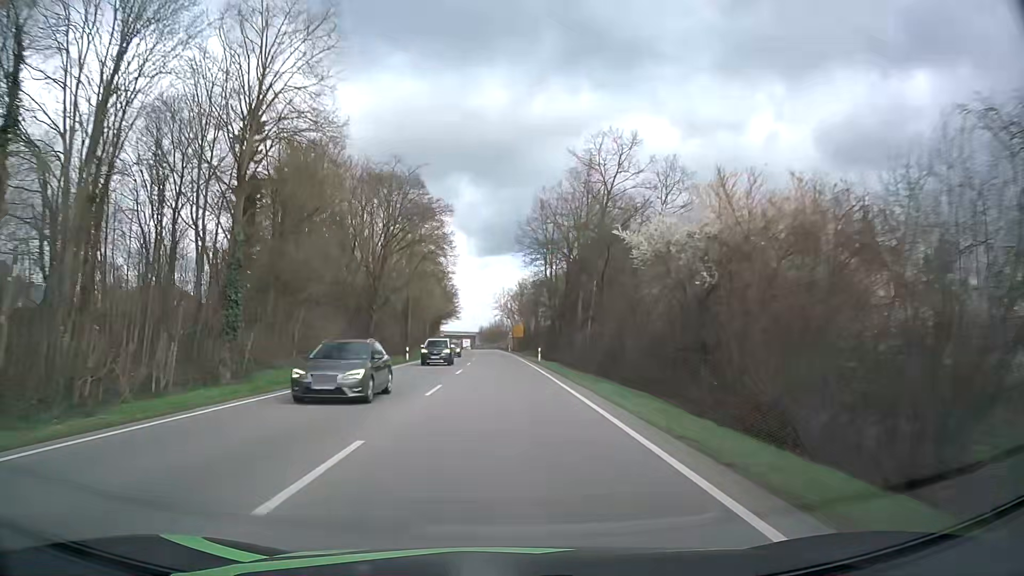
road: primary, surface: asphalt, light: Day
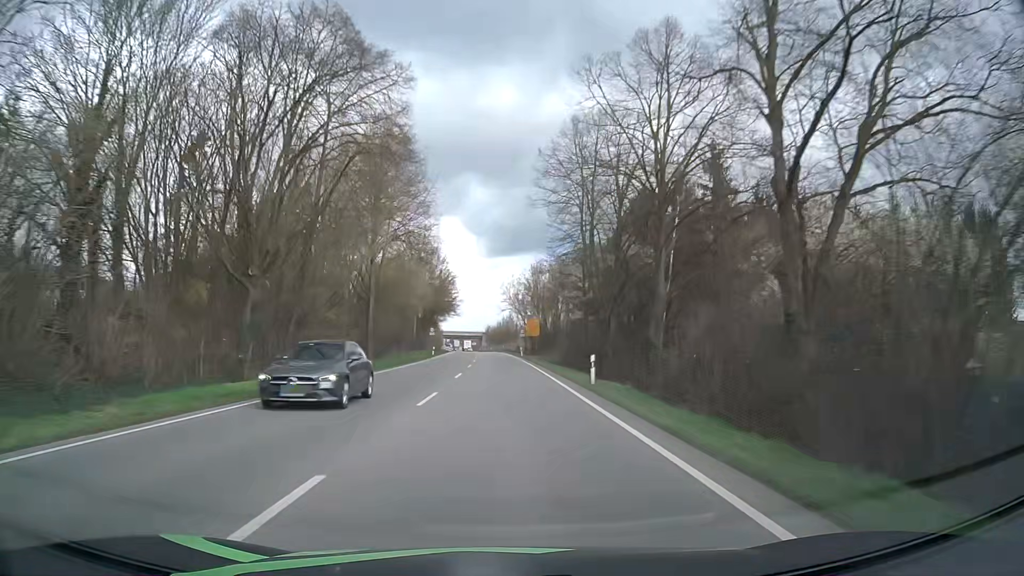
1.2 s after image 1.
(-0.1, +26.2) m; 0°
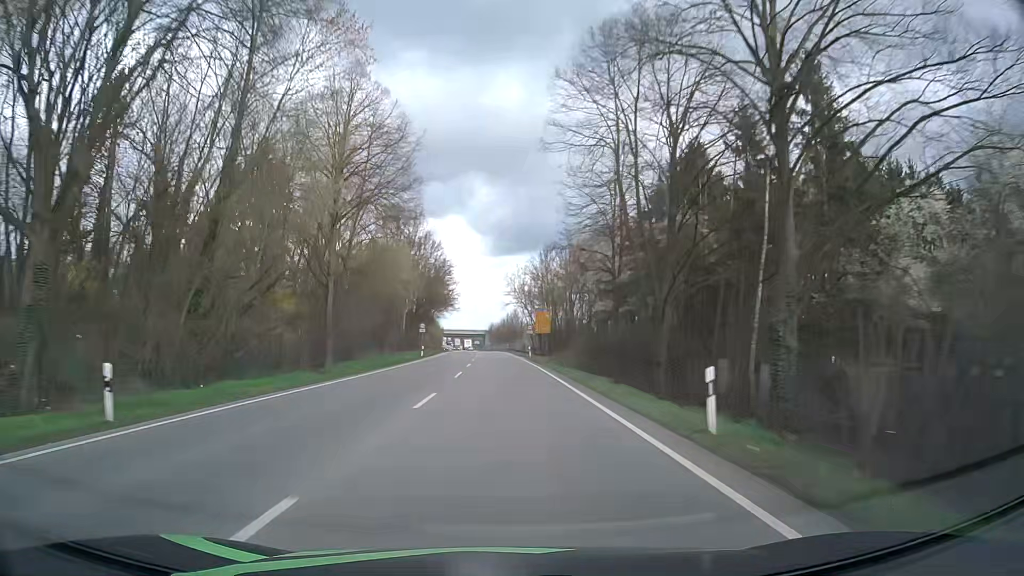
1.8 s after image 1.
(-0.1, +13.0) m; 0°
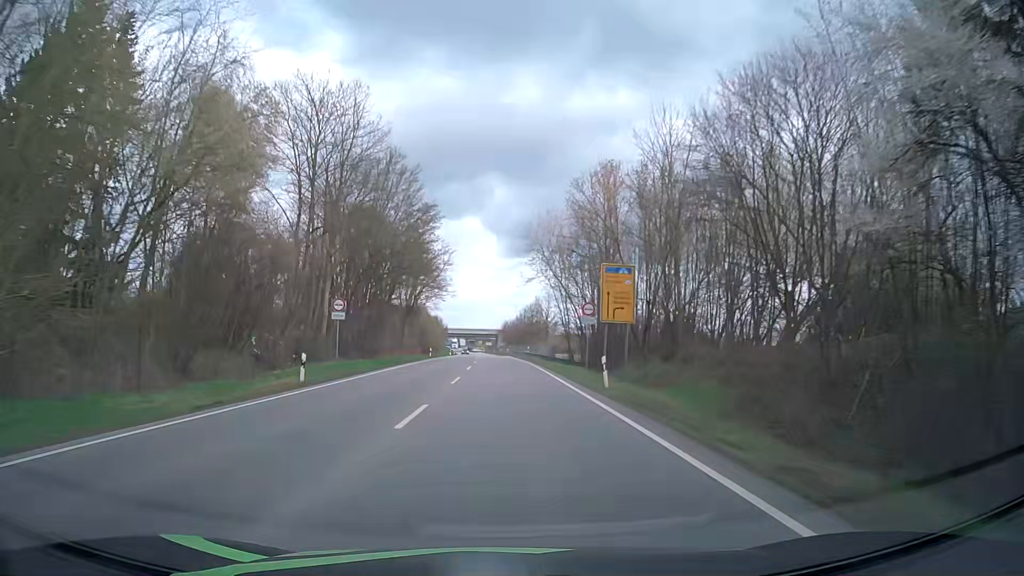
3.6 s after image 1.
(-0.6, +38.8) m; -1°
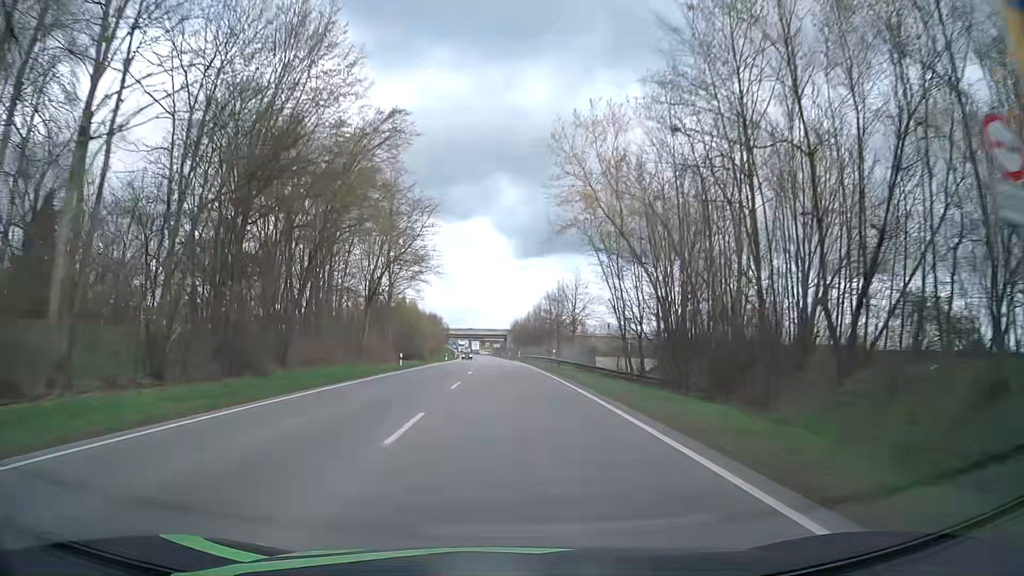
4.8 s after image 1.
(-0.2, +25.6) m; -1°
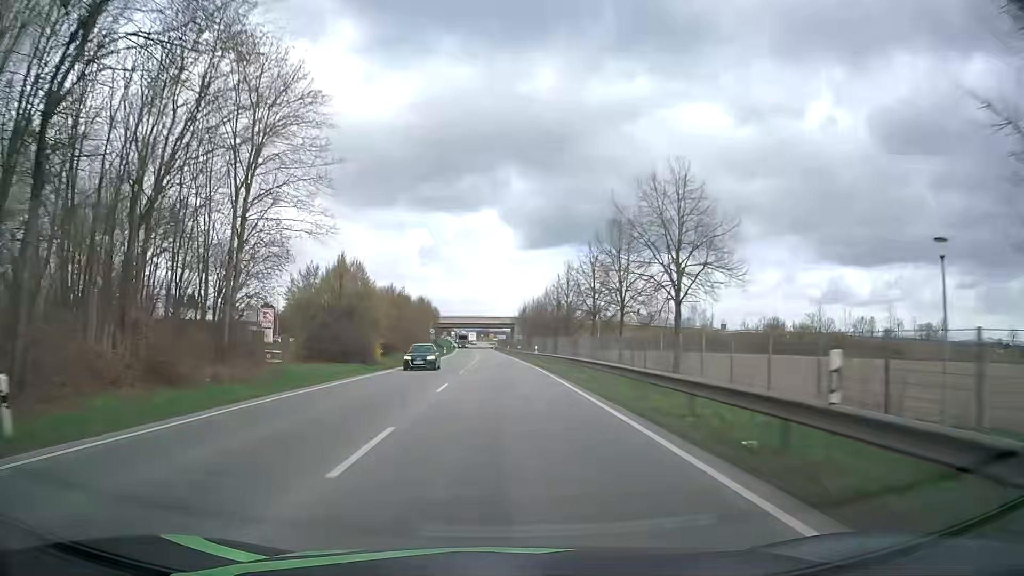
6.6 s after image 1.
(+0.1, +38.3) m; 0°
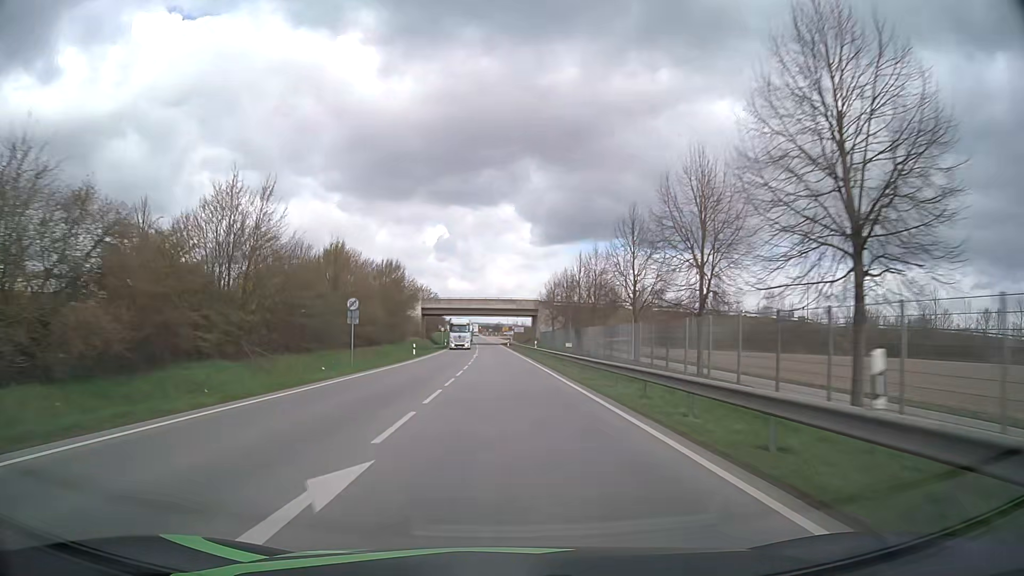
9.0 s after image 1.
(-0.9, +51.7) m; -1°
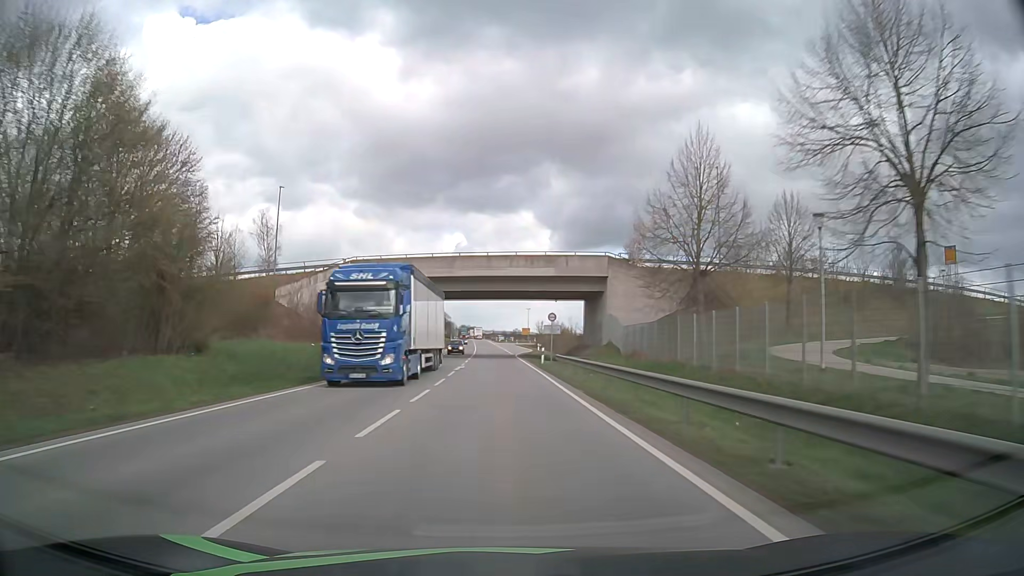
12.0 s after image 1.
(-0.8, +65.3) m; -1°
(0, +10) (0, +20) (0, +30) (0, +40) (-1, +50) (-1, +60) (-1, +70) (-1, +80) (-2, +90) (-2, +100) m
